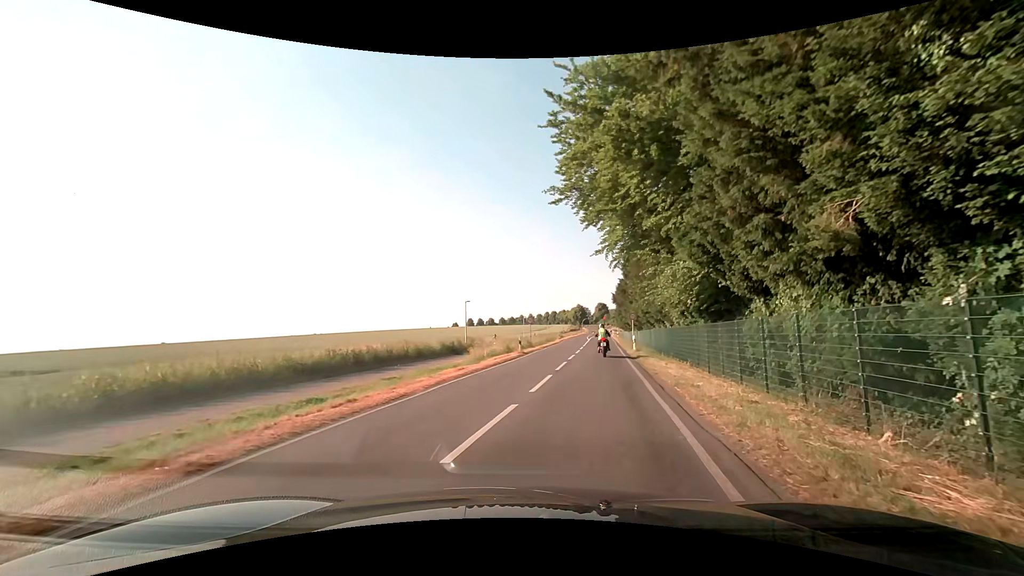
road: secondary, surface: asphalt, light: Day
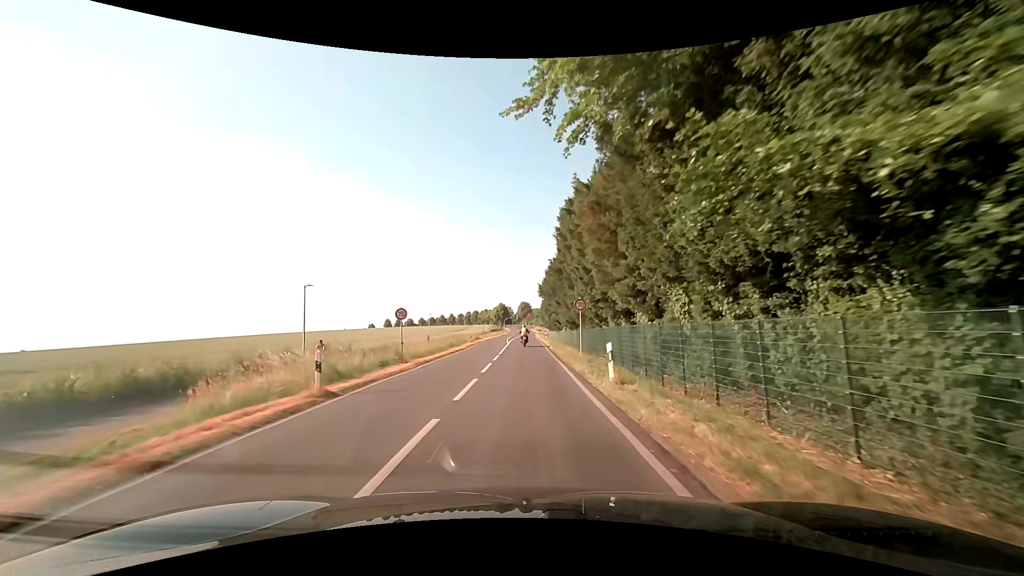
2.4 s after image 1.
(+2.9, +19.9) m; +10°
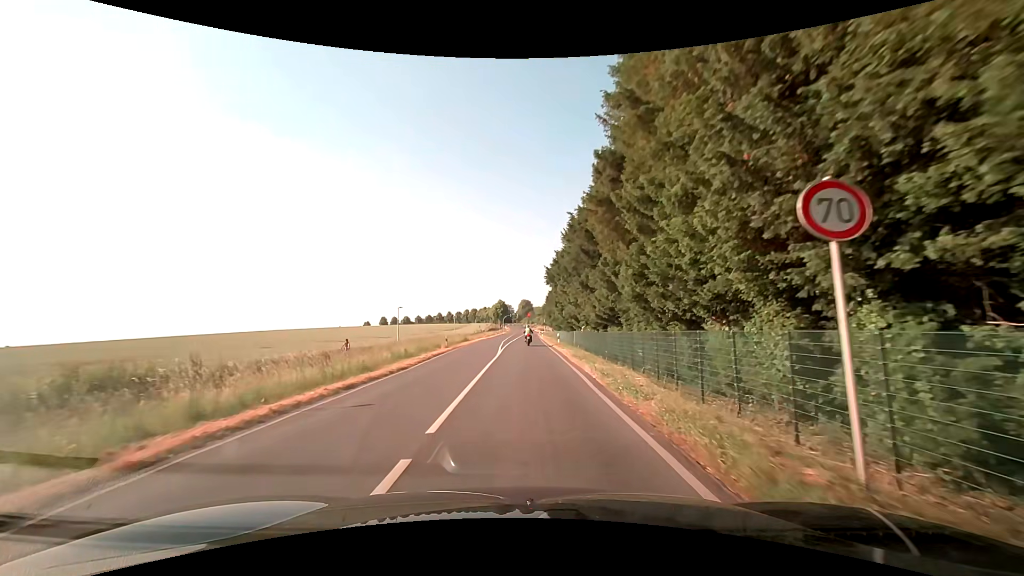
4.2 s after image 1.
(-0.1, +20.5) m; 0°
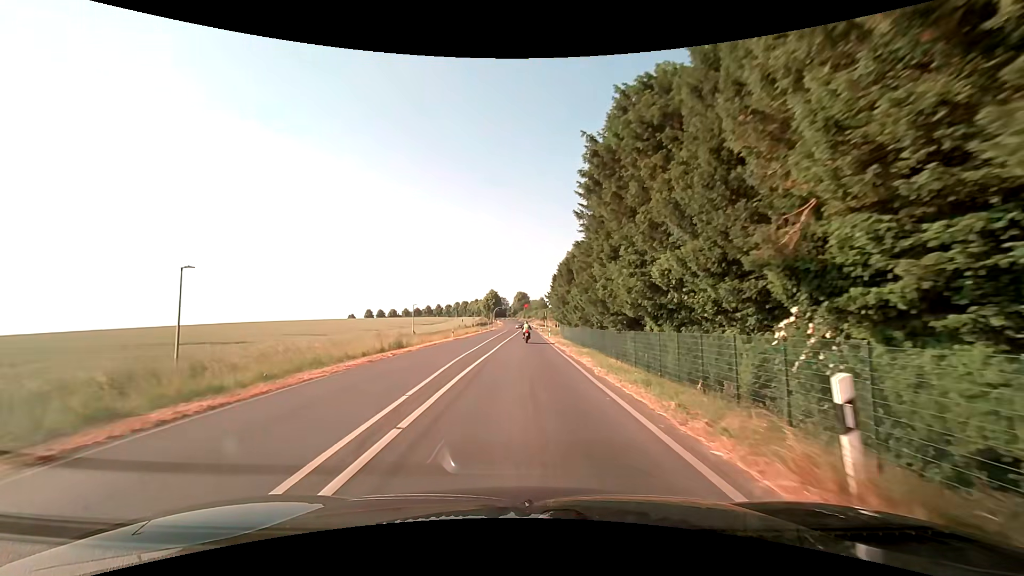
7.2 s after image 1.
(+0.1, +37.0) m; 0°
(0, +10) (0, +20) (0, +30) (+1, +40) (+1, +50) (+1, +60) (+1, +70) (+1, +80) (+1, +90) (+2, +100) m
